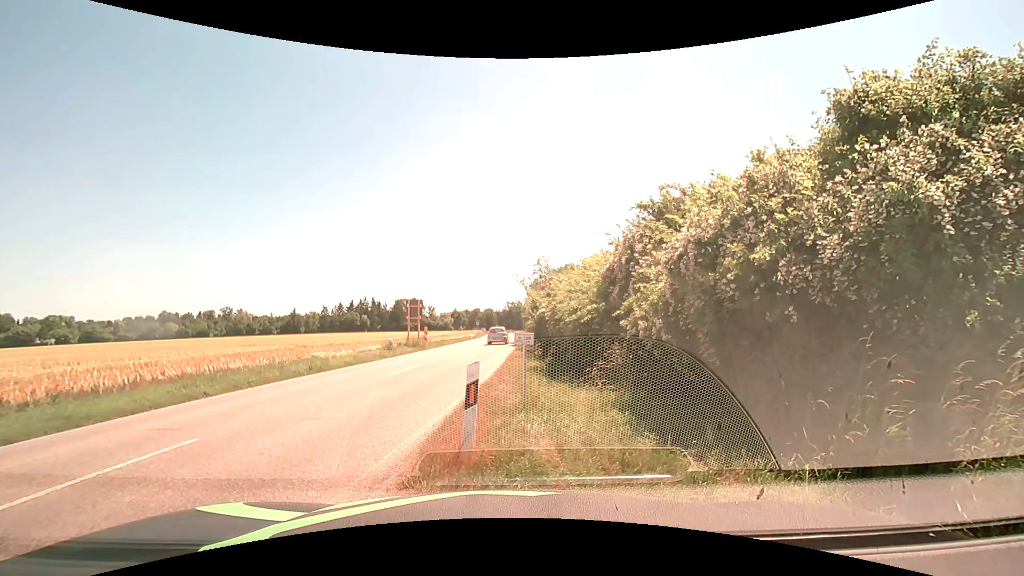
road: secondary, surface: asphalt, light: Day
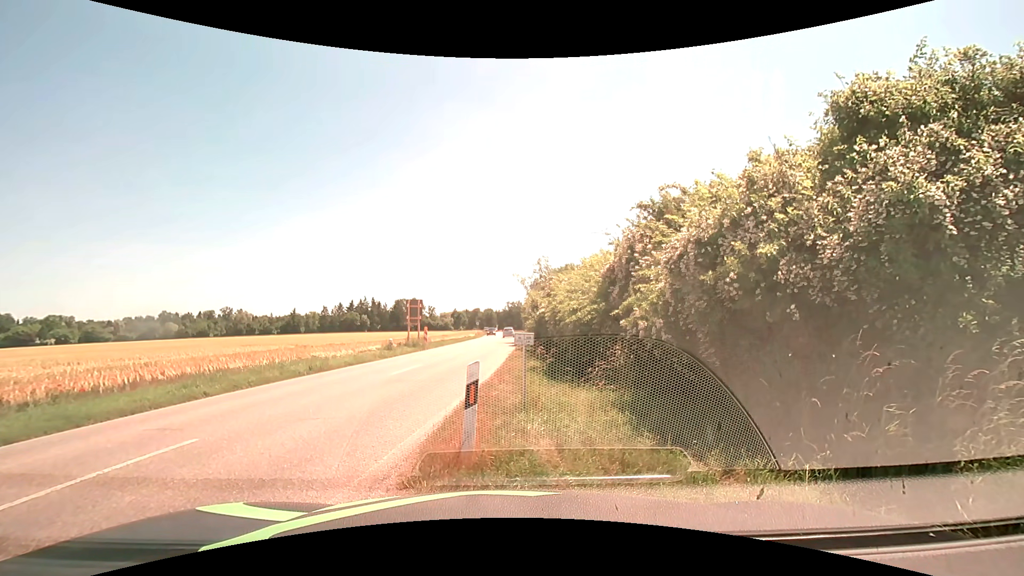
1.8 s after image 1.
(0.0, 0.0) m; 0°
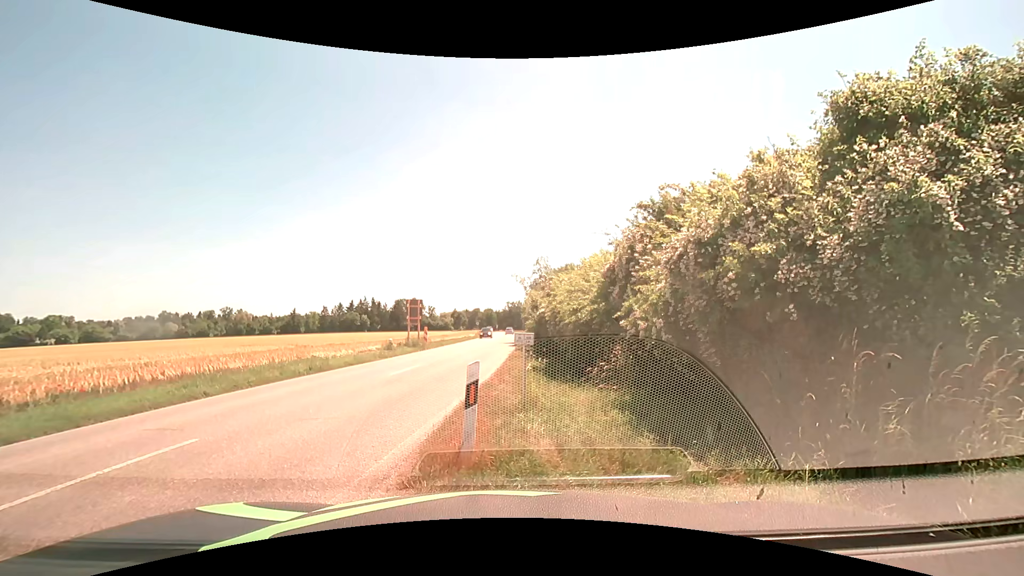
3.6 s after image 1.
(0.0, 0.0) m; 0°
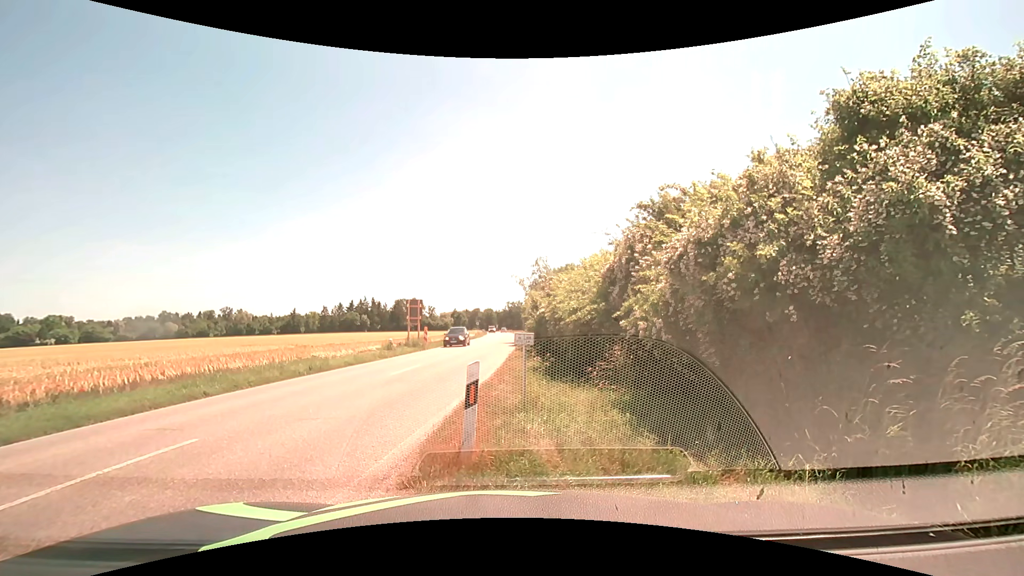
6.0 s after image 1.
(0.0, 0.0) m; 0°
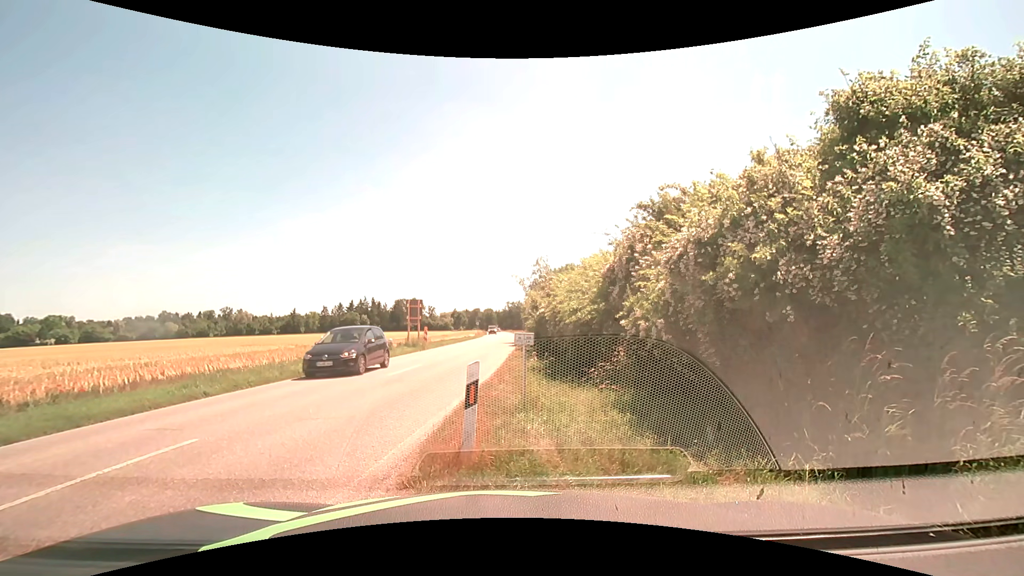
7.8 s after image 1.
(0.0, 0.0) m; 0°
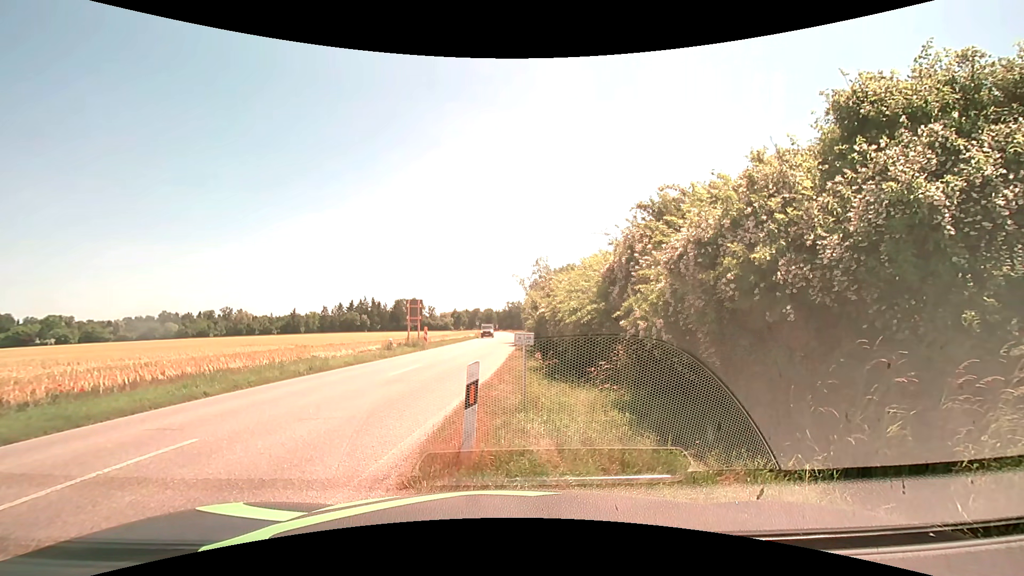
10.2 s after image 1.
(0.0, 0.0) m; 0°
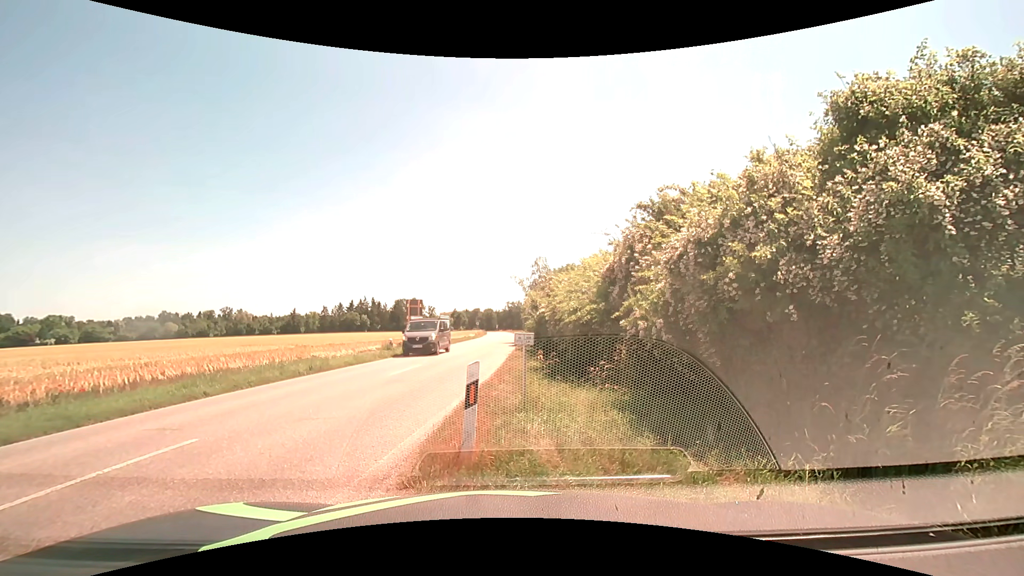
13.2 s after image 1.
(0.0, 0.0) m; 0°
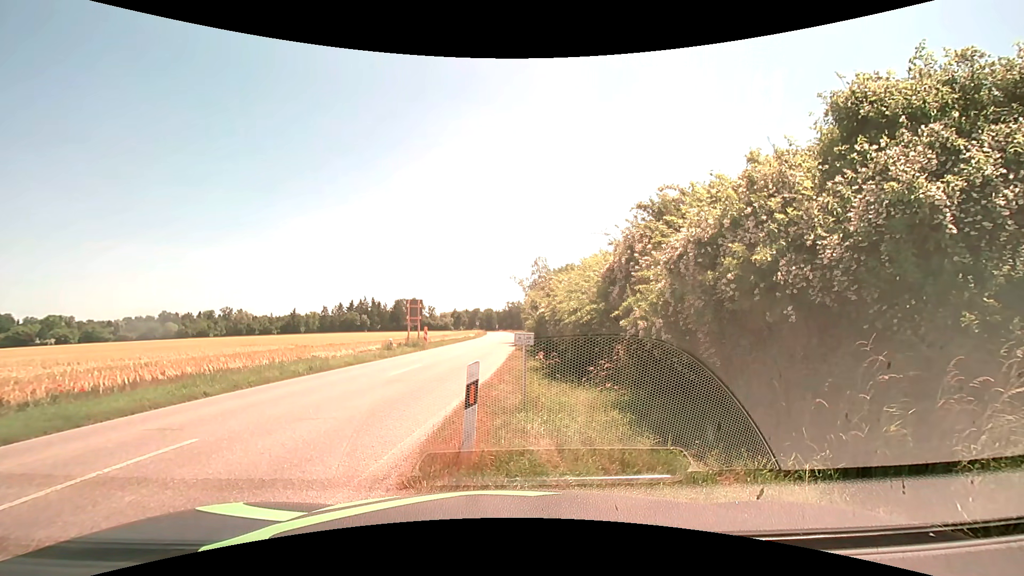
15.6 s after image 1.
(0.0, 0.0) m; 0°
(-4, +9) (-5, +19) (-5, +29) (-6, +39) (-7, +49) (-7, +59) (-8, +69) (-9, +79) (-10, +89) (-12, +99) m
